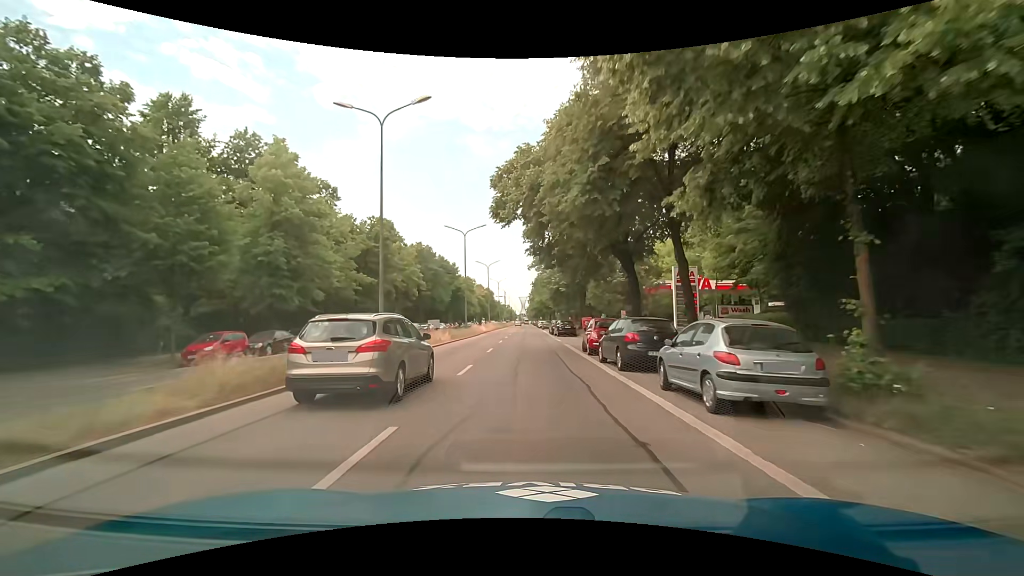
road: primary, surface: asphalt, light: Day
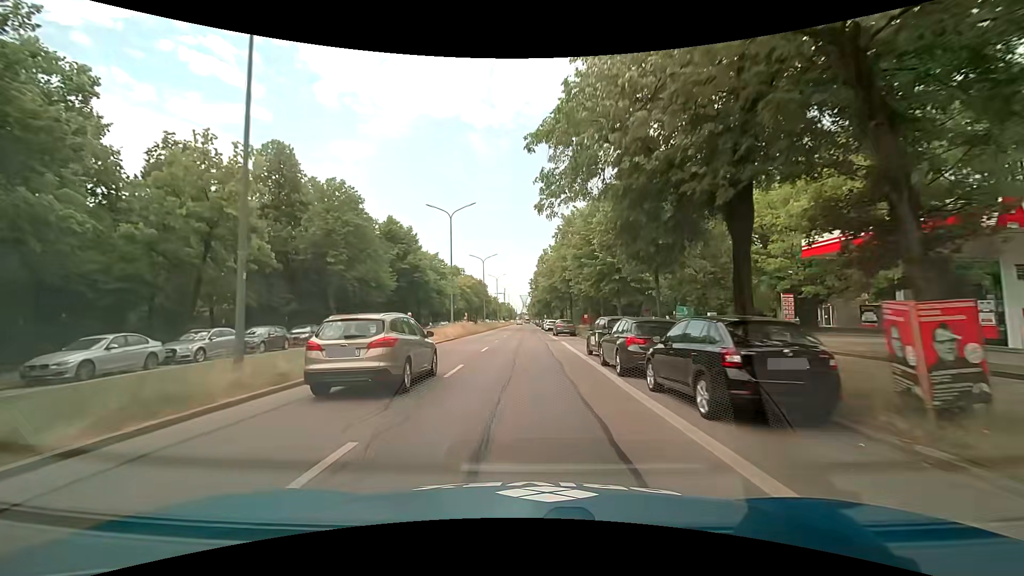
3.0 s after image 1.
(+0.5, +37.6) m; +1°
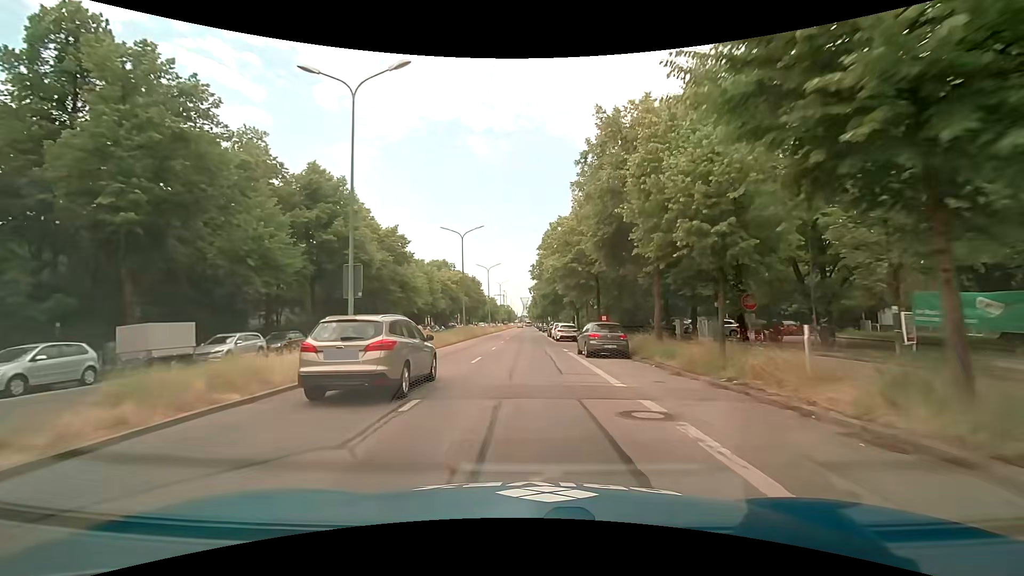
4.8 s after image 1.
(-0.1, +22.8) m; +1°
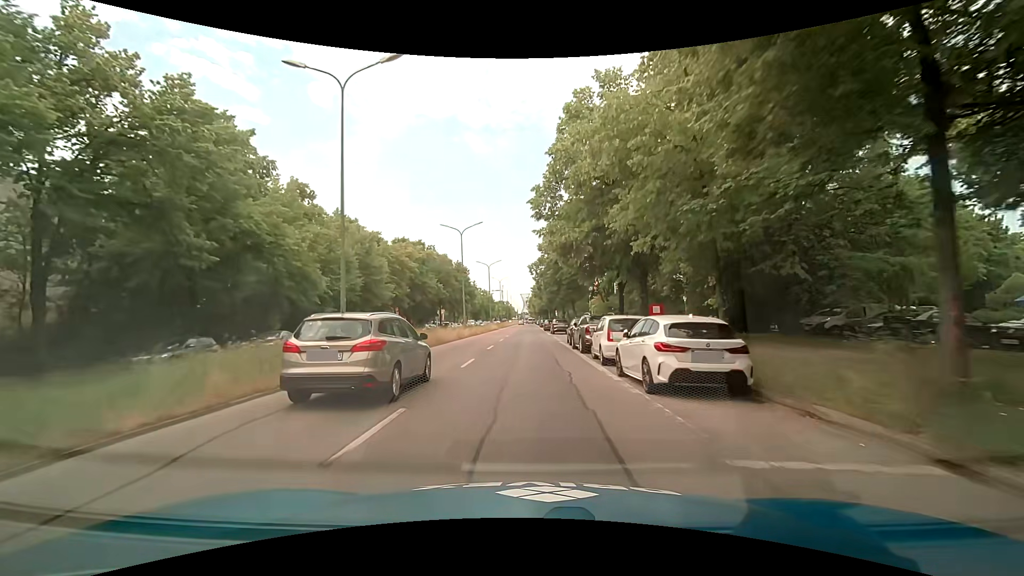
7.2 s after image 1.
(-0.5, +30.5) m; -2°
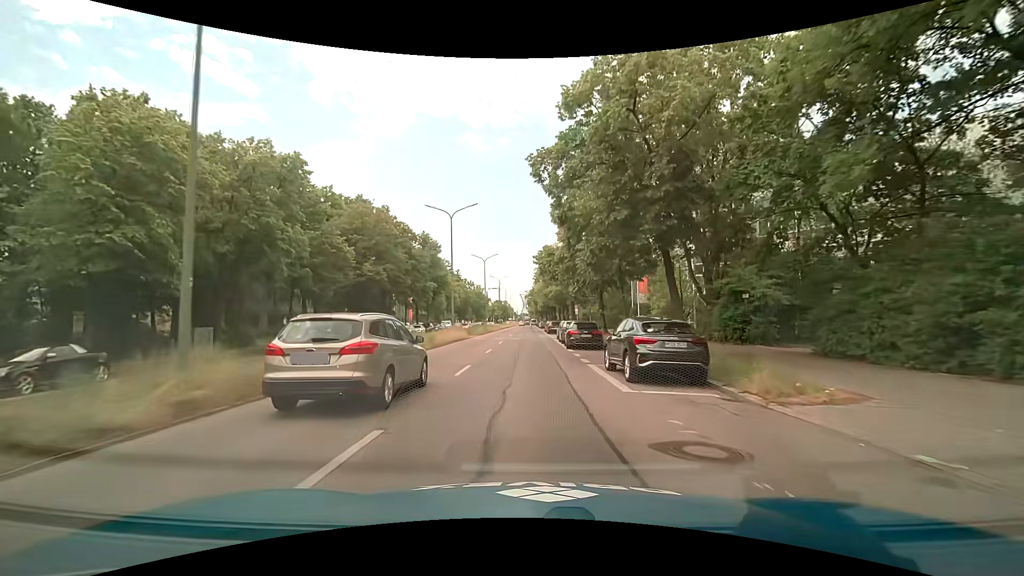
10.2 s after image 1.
(+0.4, +38.2) m; +1°
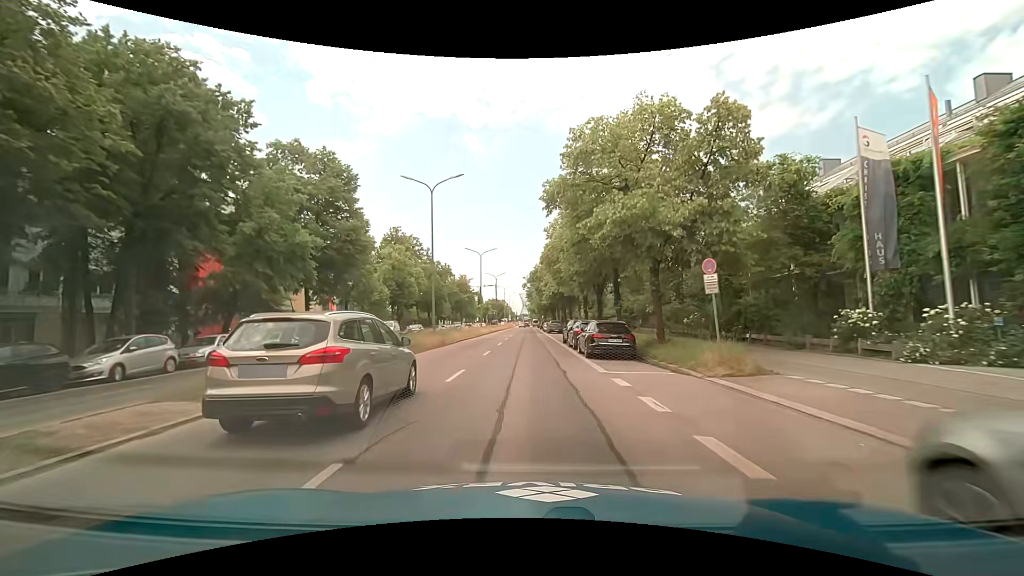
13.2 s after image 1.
(-0.1, +38.2) m; 0°
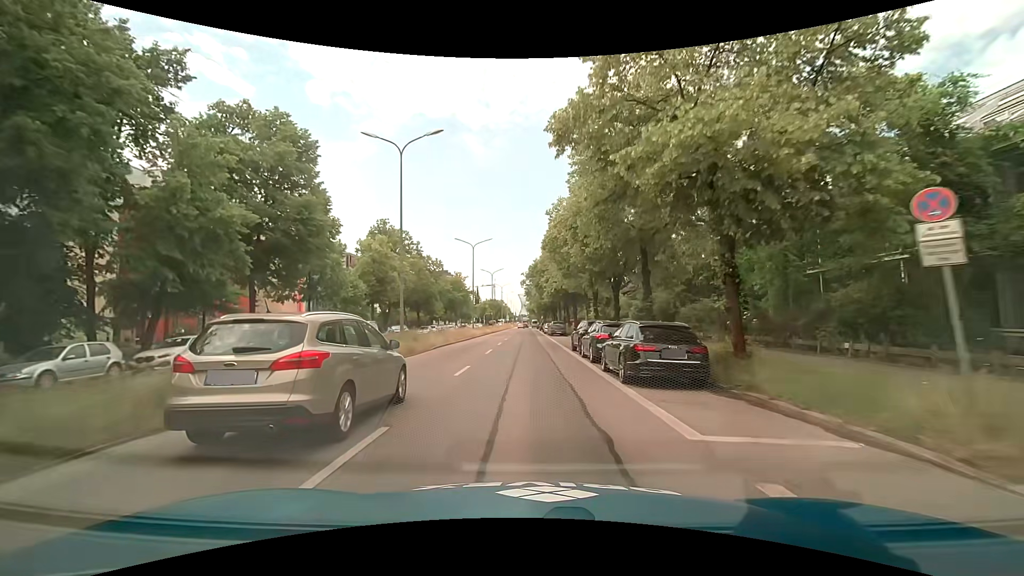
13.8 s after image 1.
(-0.1, +7.6) m; -1°
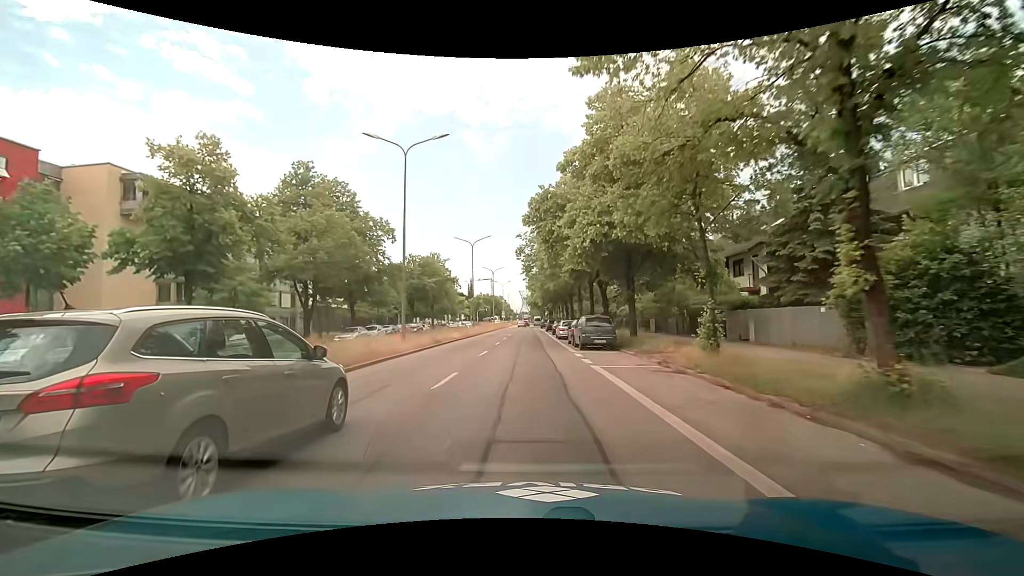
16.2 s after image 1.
(0.0, +30.4) m; 0°
(0, +10) (0, +20) (0, +30) (0, +40) (0, +50) (0, +60) (0, +70) (0, +80) (0, +90) (0, +100) m
